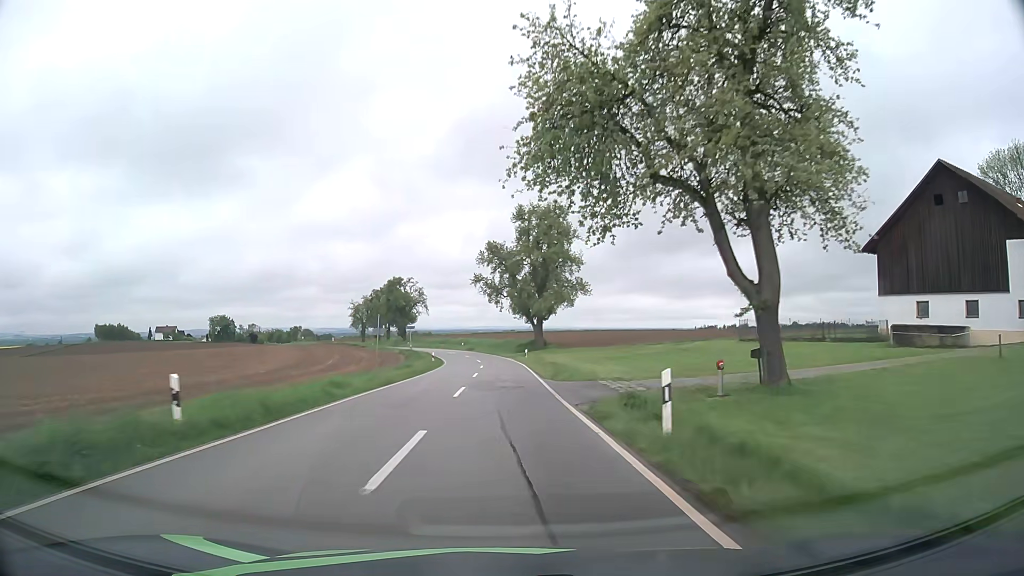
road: tertiary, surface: asphalt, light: Day
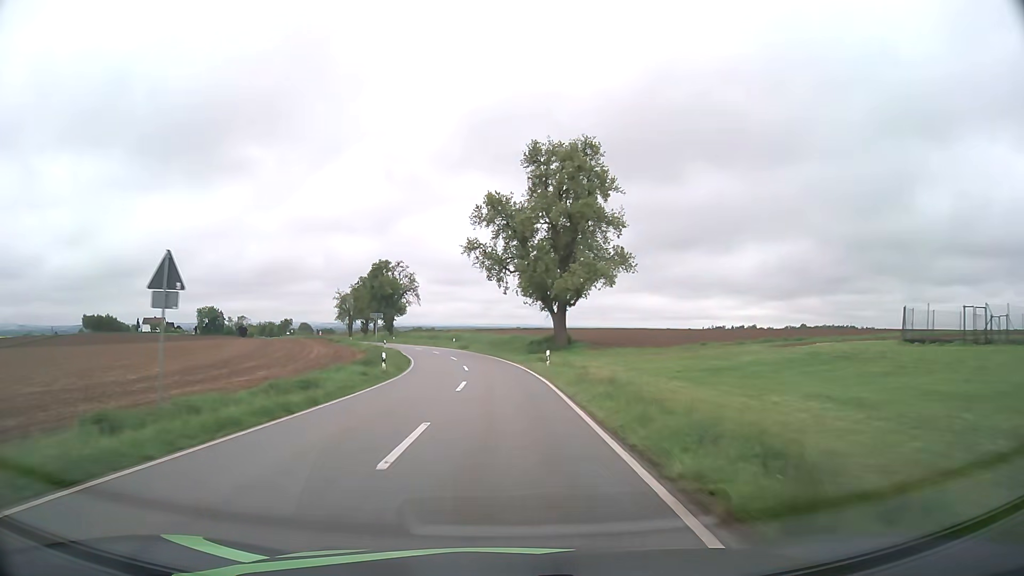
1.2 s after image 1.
(0.0, +22.6) m; -1°
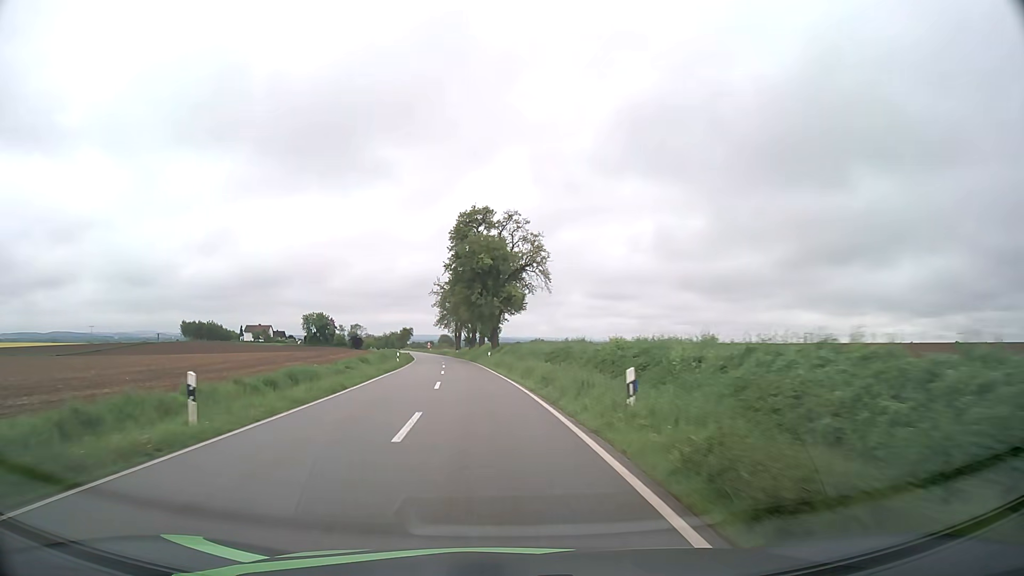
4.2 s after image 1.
(-4.2, +57.7) m; -13°
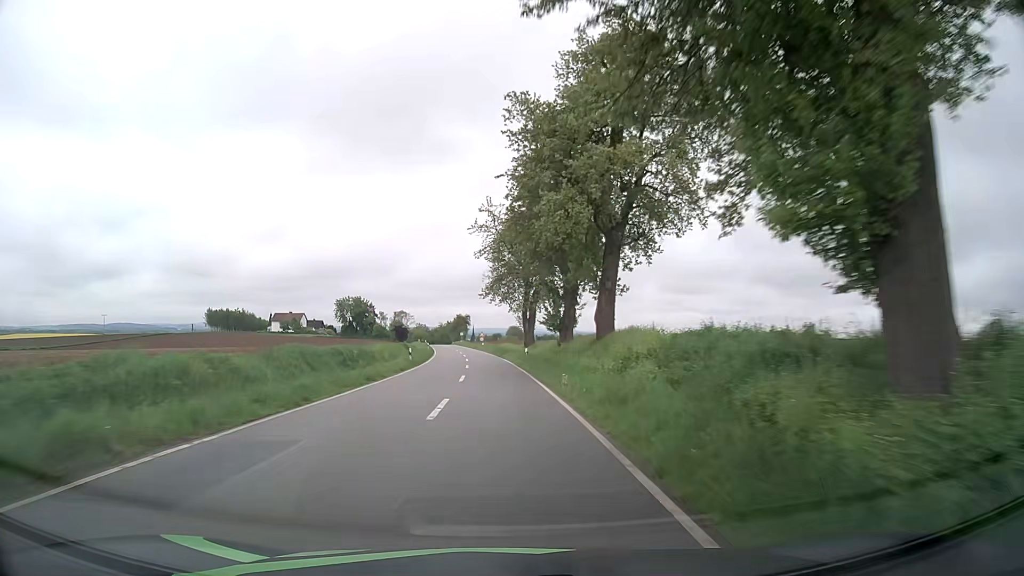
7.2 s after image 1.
(-4.3, +58.0) m; -6°
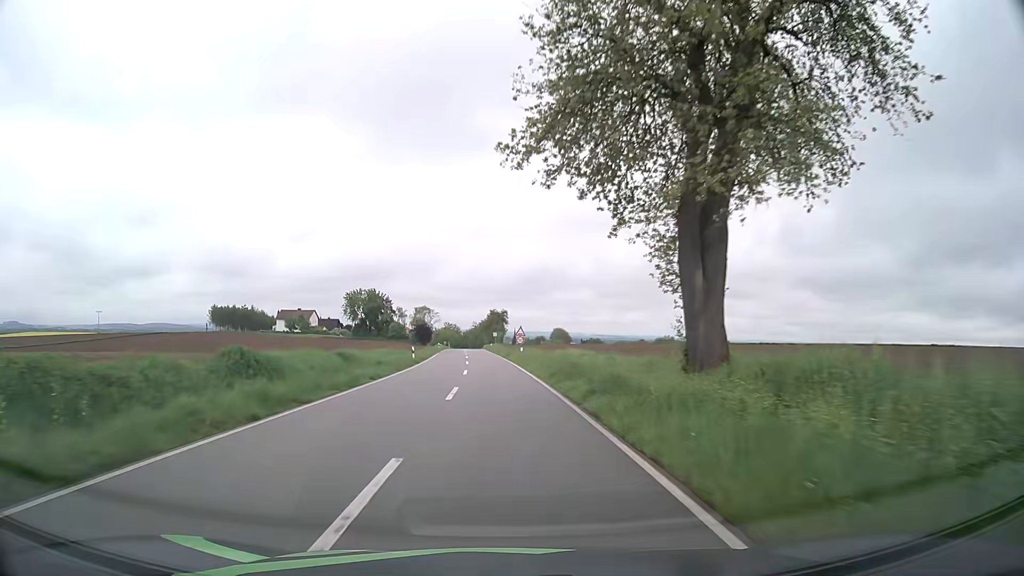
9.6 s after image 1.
(-1.2, +43.4) m; -3°
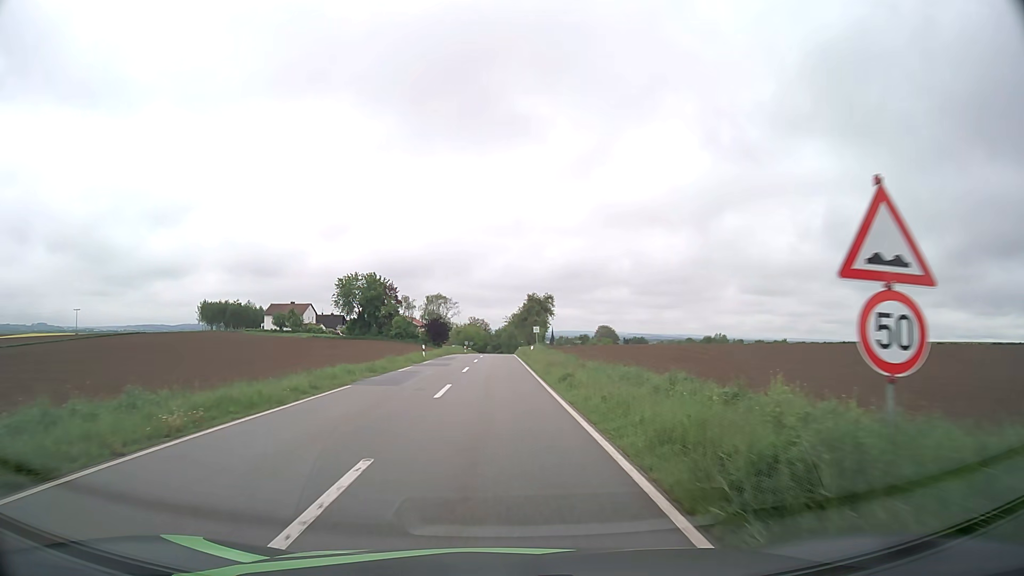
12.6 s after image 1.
(-1.3, +47.3) m; -3°
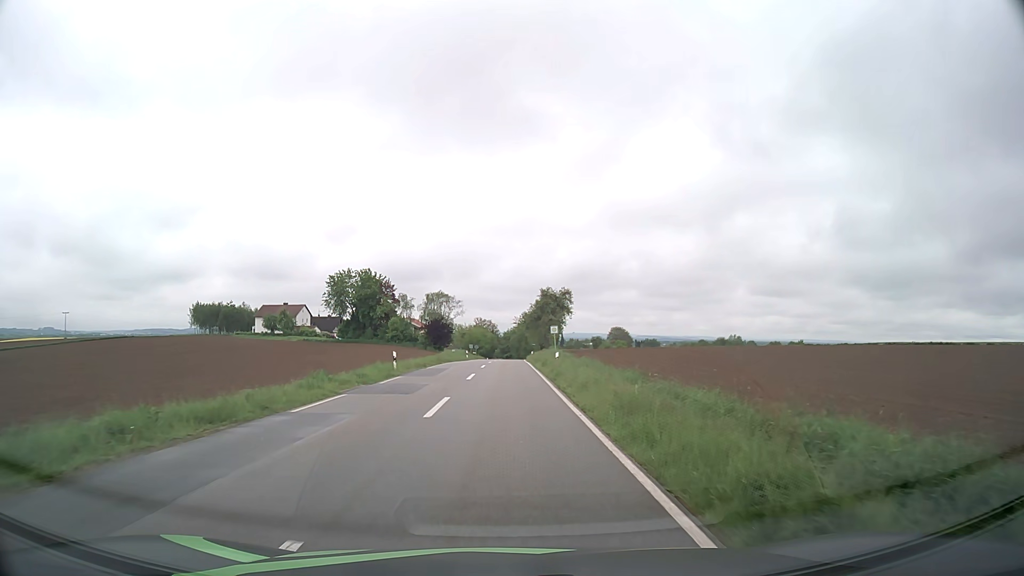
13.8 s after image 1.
(-0.1, +14.8) m; -1°
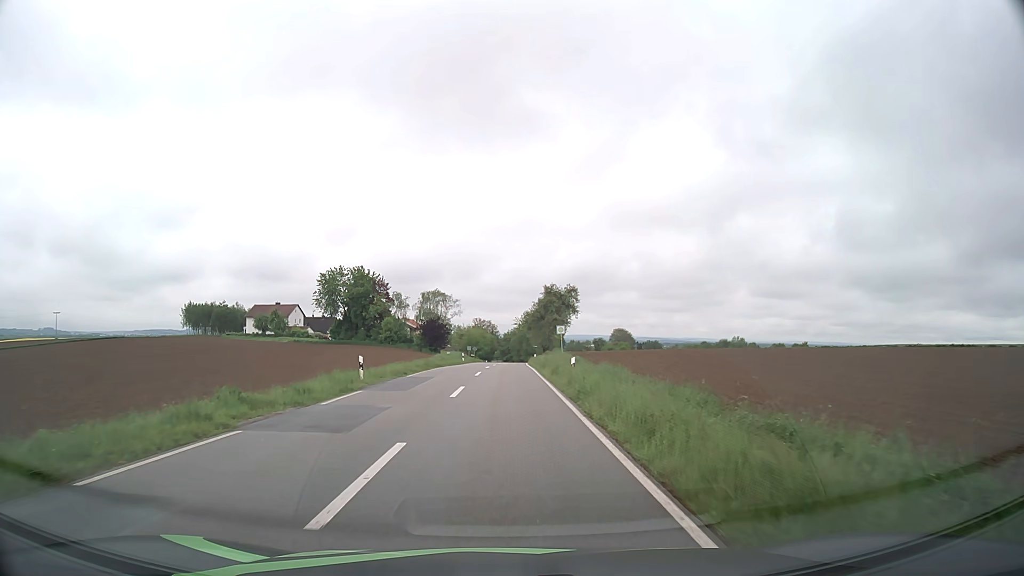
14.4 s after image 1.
(0.0, +7.0) m; 0°
